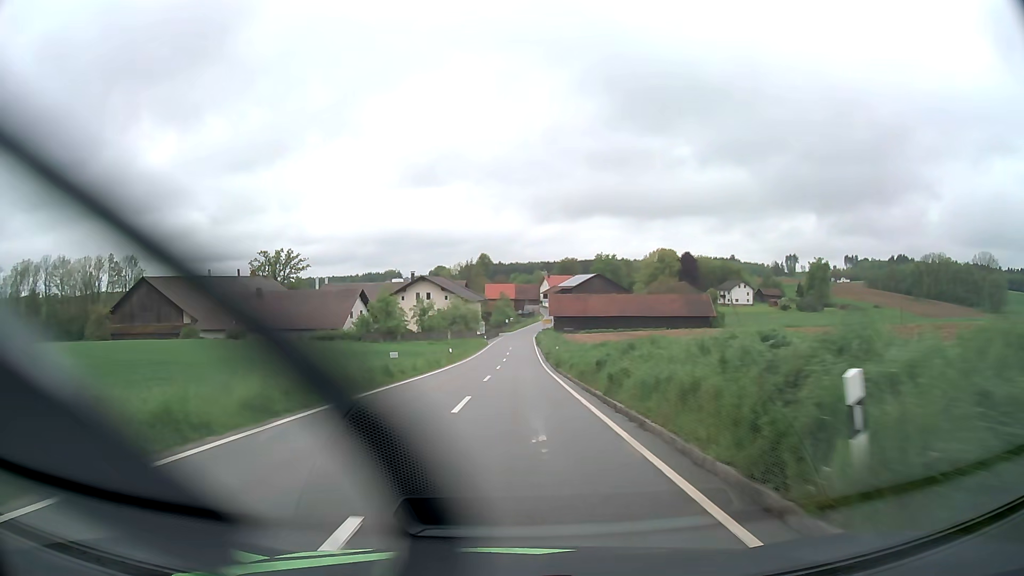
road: tertiary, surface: asphalt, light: Day
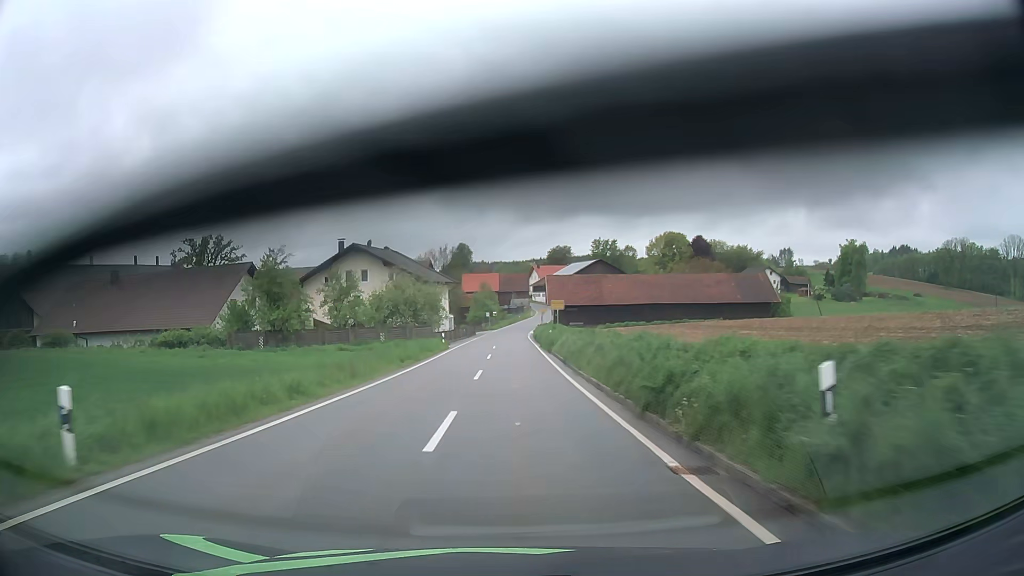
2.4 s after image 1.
(+0.6, +40.6) m; +1°
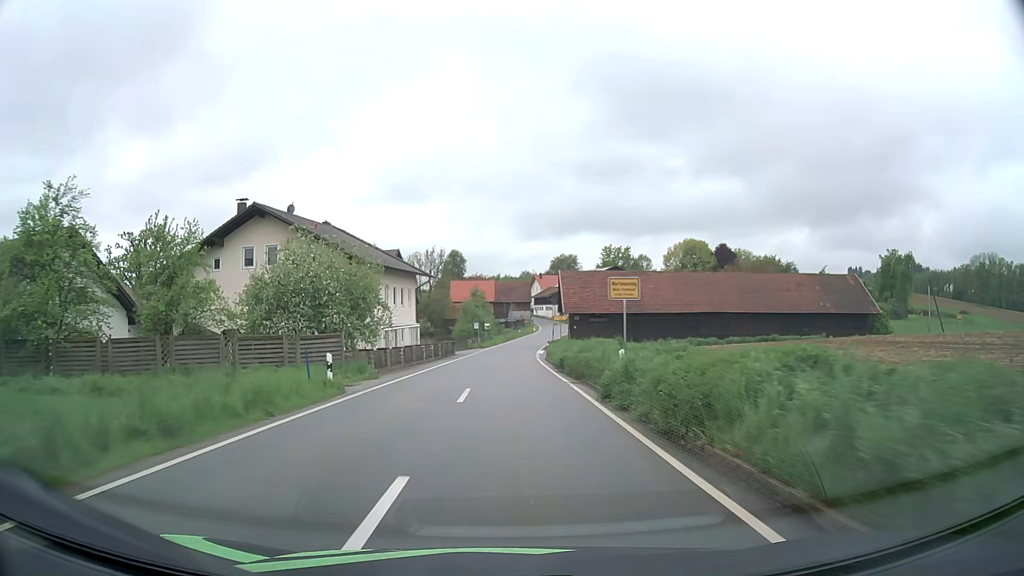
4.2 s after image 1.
(0.0, +29.3) m; 0°
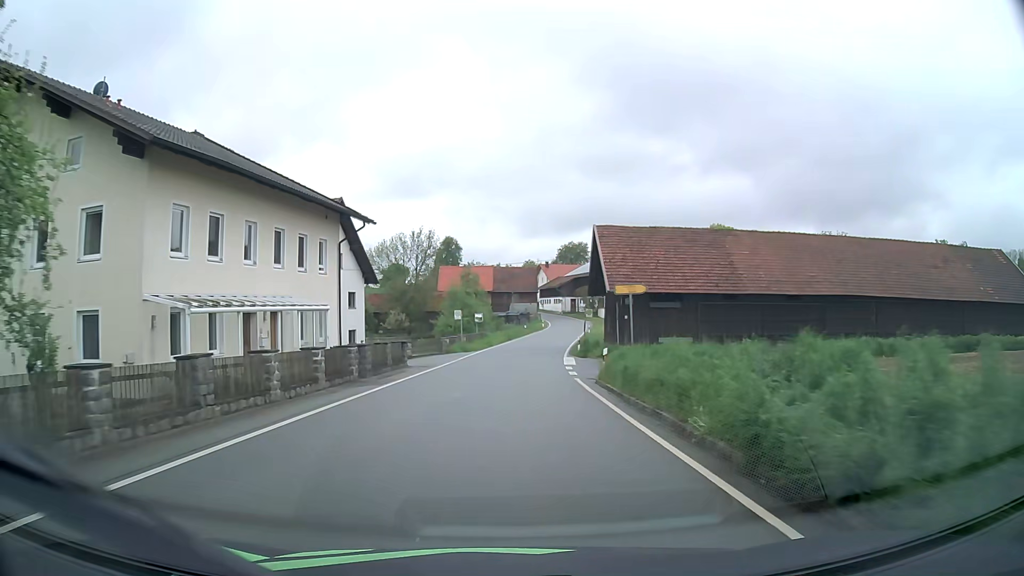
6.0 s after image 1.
(0.0, +26.7) m; 0°
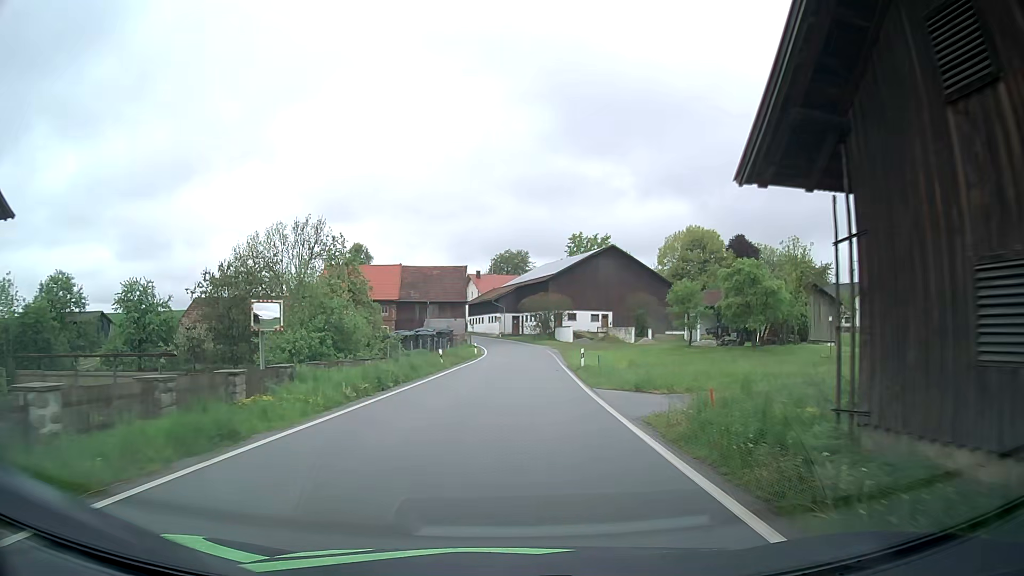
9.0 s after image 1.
(+1.4, +39.5) m; +6°
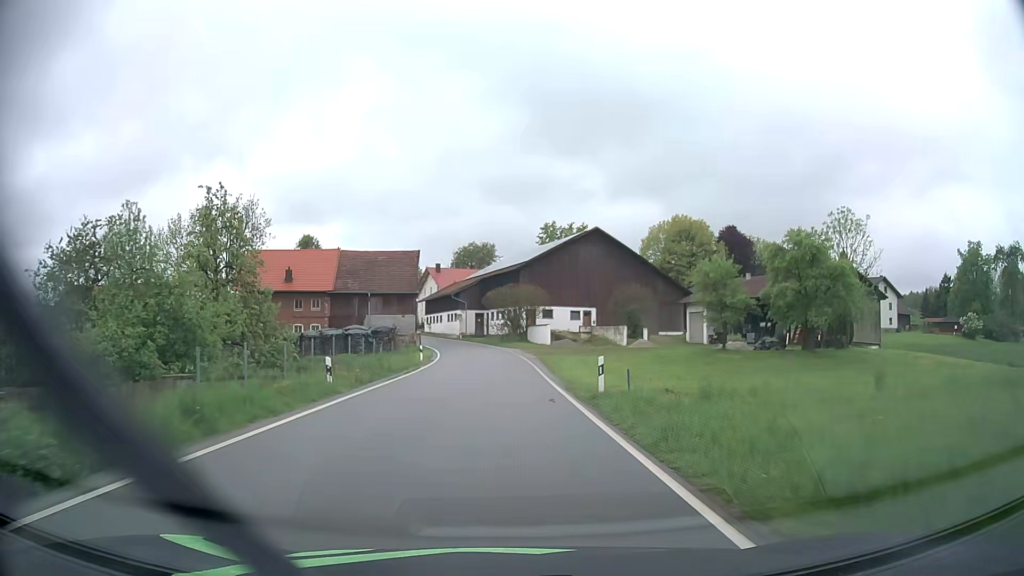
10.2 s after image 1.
(+0.5, +15.8) m; +3°
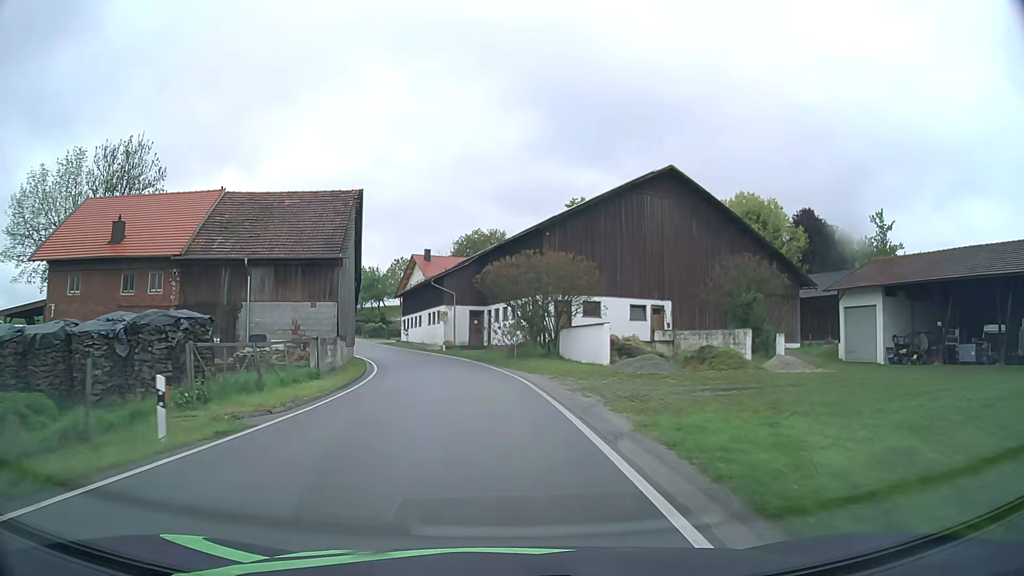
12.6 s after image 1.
(0.0, +31.6) m; -2°
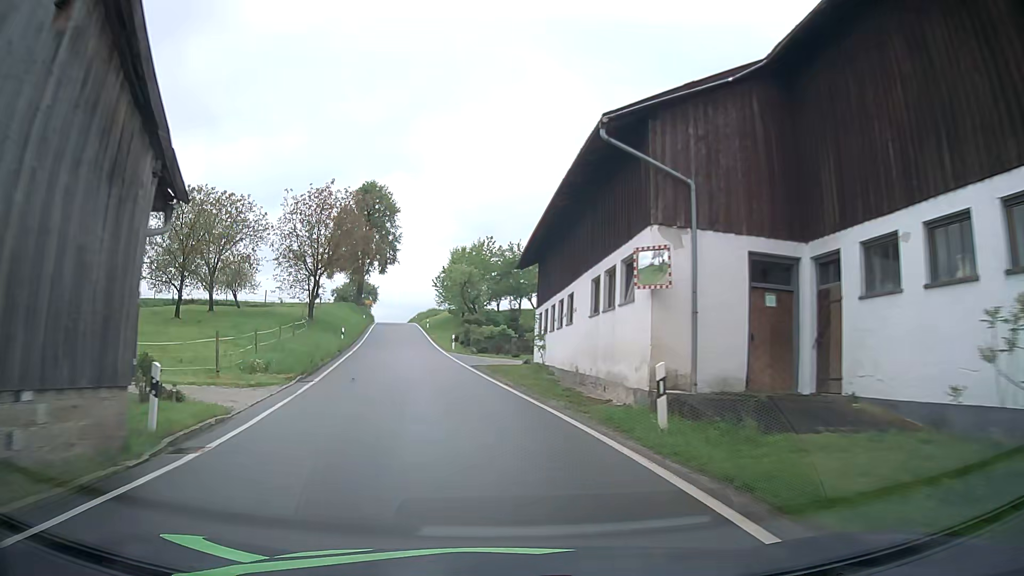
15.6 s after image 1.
(-3.6, +38.7) m; -14°
(0, +10) (-2, +20) (-3, +30) (-5, +40) (-7, +49) (-8, +59) (-10, +69) (-11, +79) (-13, +89) (-15, +99) m
